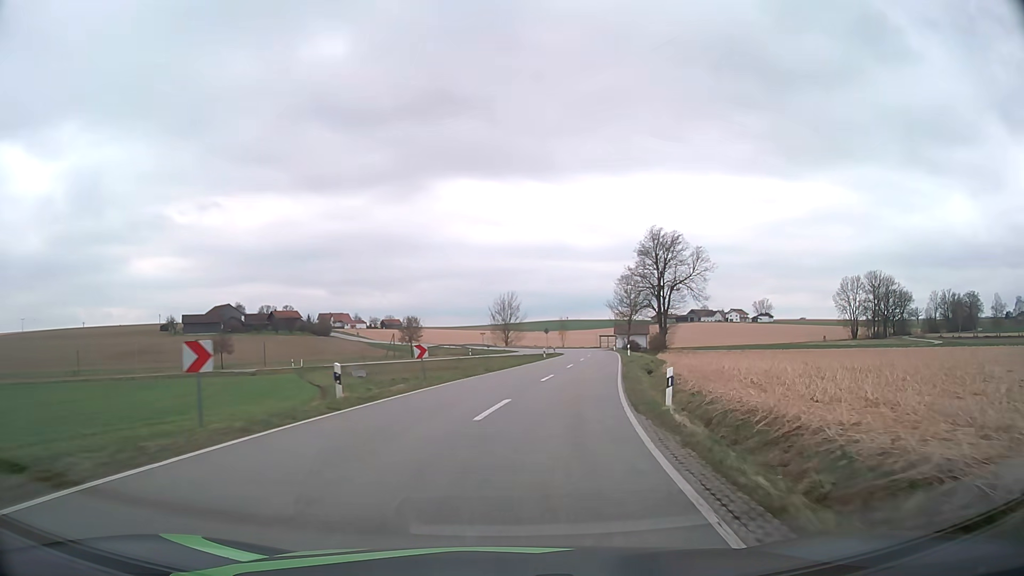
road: tertiary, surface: asphalt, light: Day
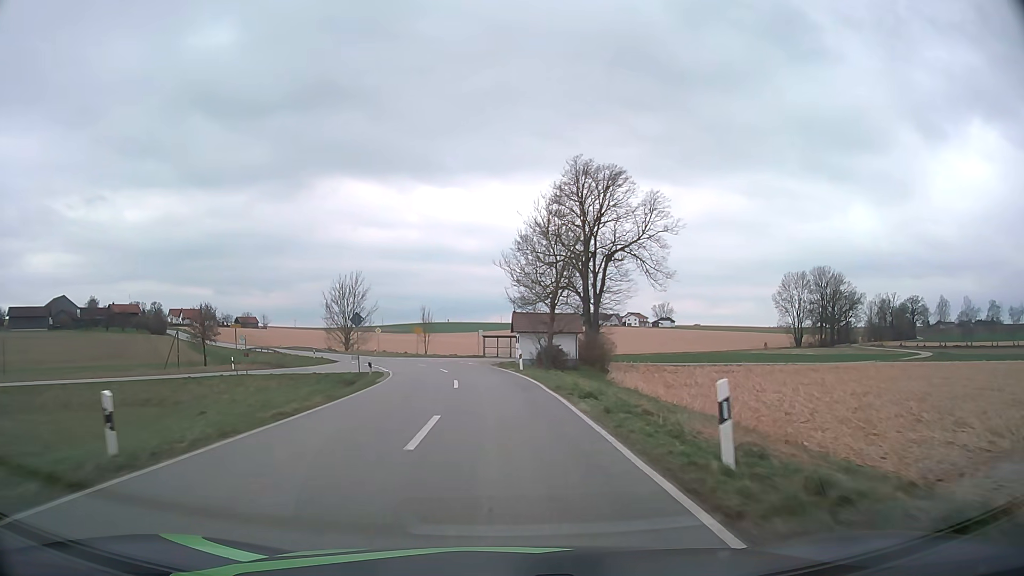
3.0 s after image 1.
(+7.4, +49.9) m; +11°
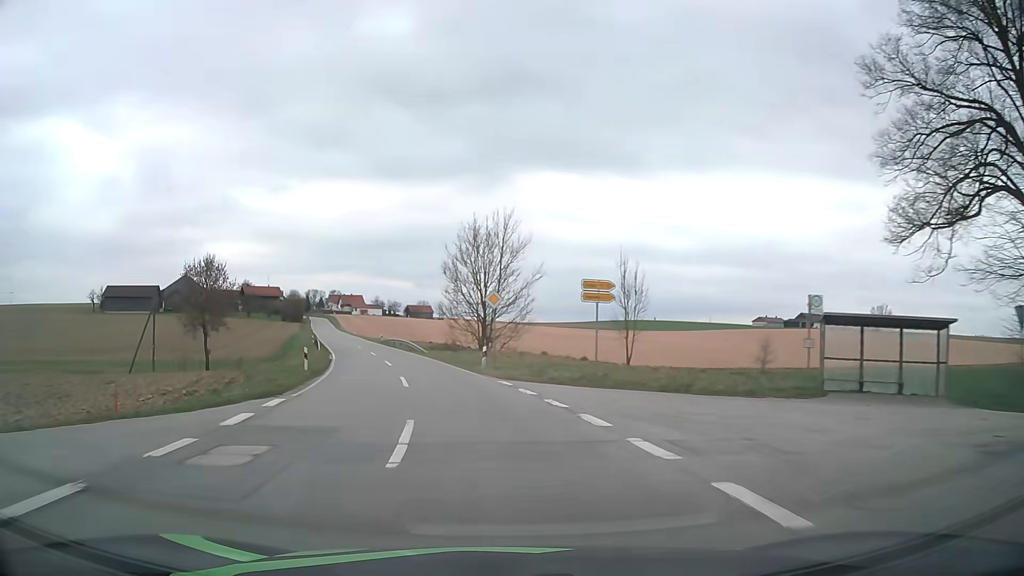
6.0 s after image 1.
(-4.9, +49.1) m; -16°
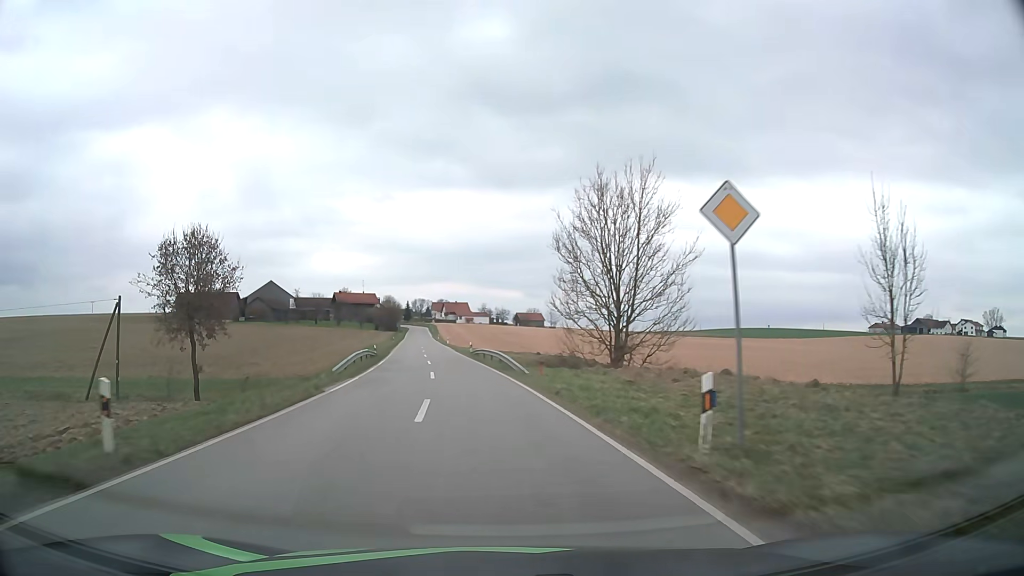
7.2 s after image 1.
(-1.9, +19.7) m; -10°
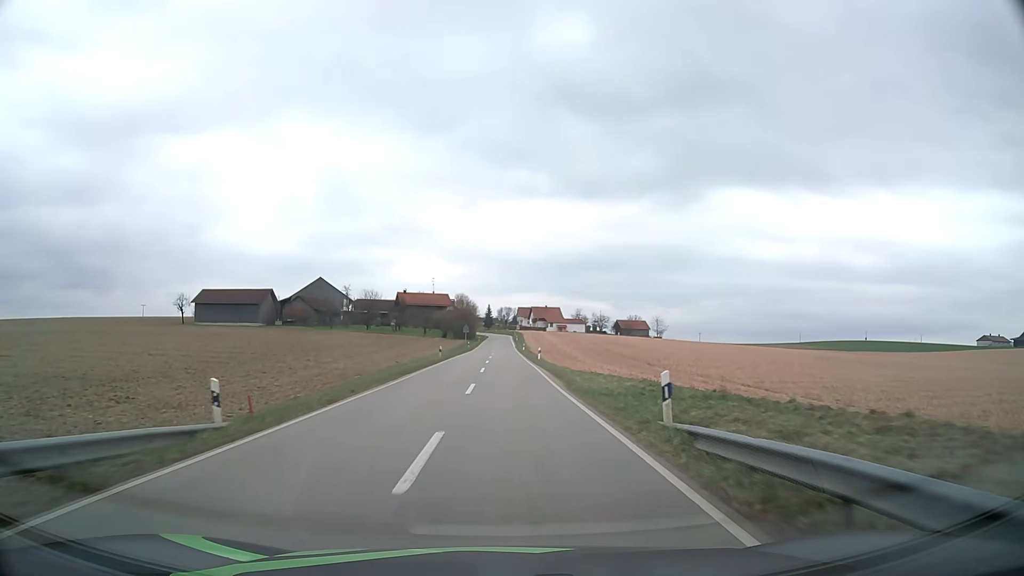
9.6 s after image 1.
(-4.0, +41.0) m; -8°
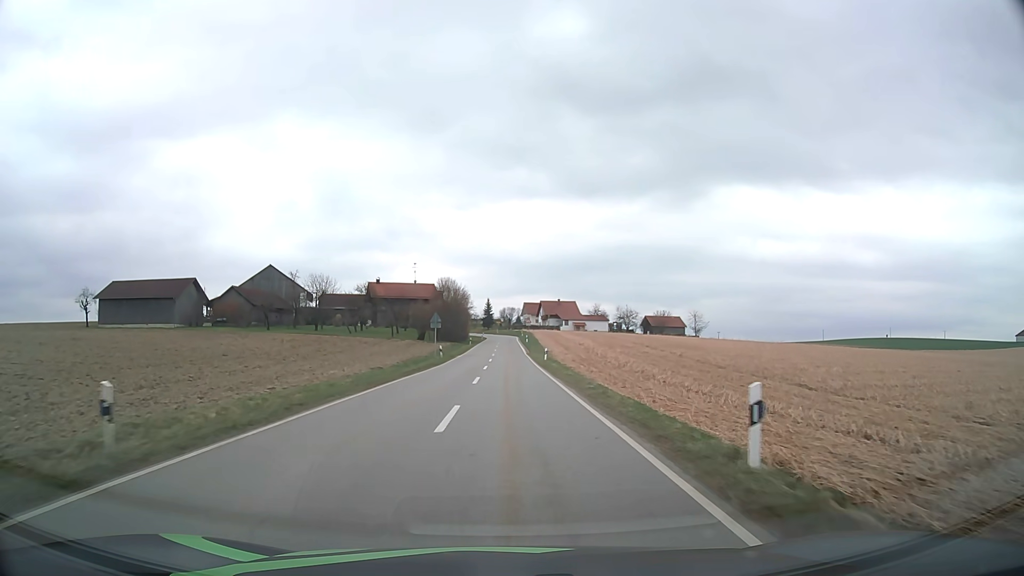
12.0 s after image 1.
(0.0, +43.6) m; 0°
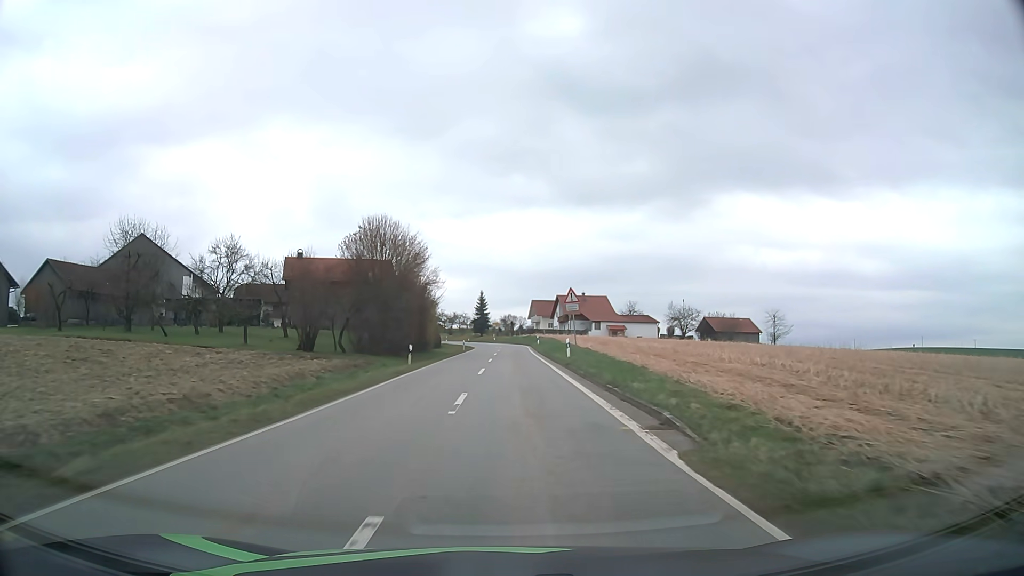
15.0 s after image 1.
(-0.2, +57.0) m; 0°
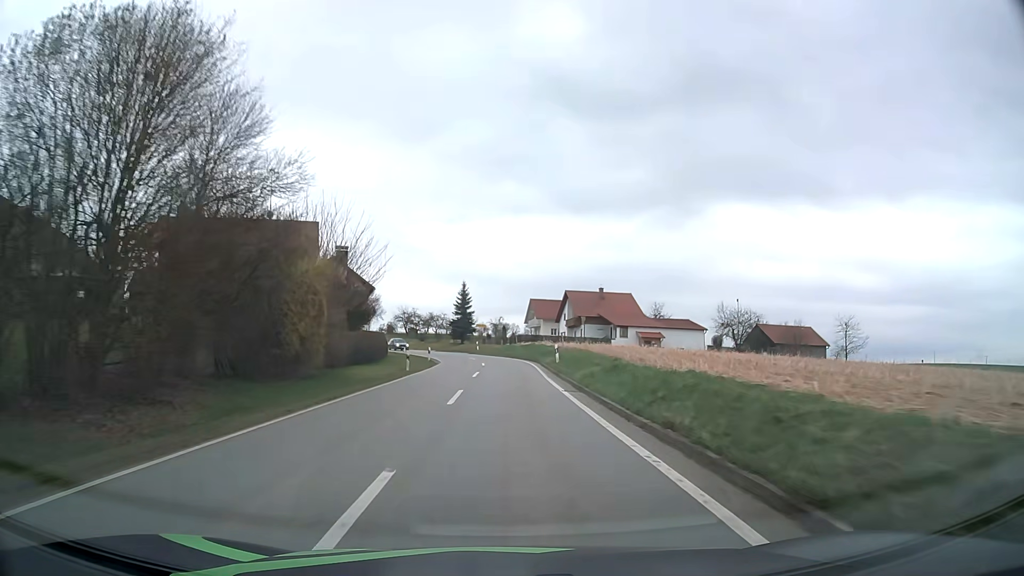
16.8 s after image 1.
(+0.3, +33.3) m; +1°
(0, +10) (0, +20) (0, +30) (0, +40) (-1, +50) (-3, +60) (-5, +69) (-9, +79) (-13, +88) (-17, +97) m
